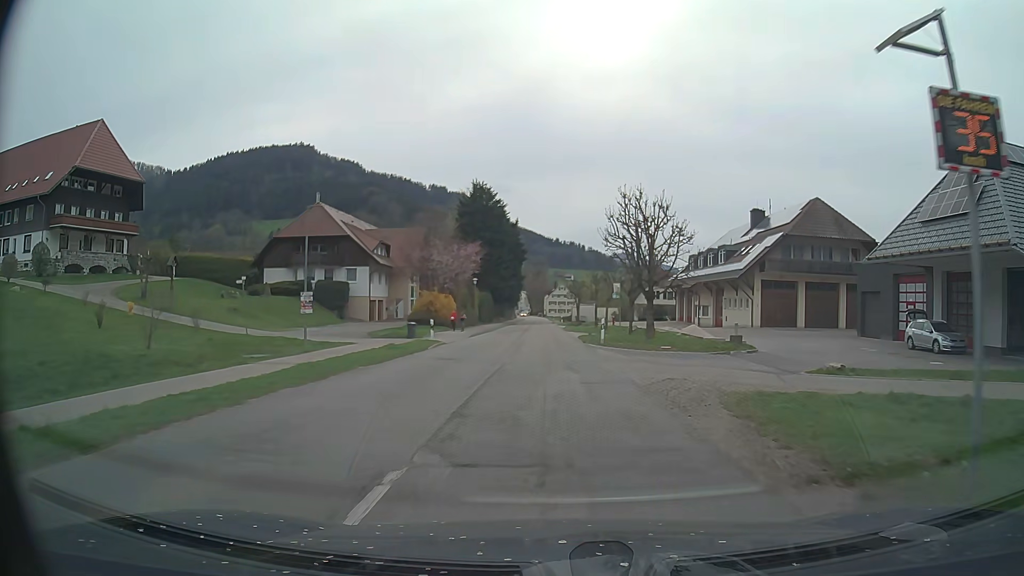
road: secondary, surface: asphalt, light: Day
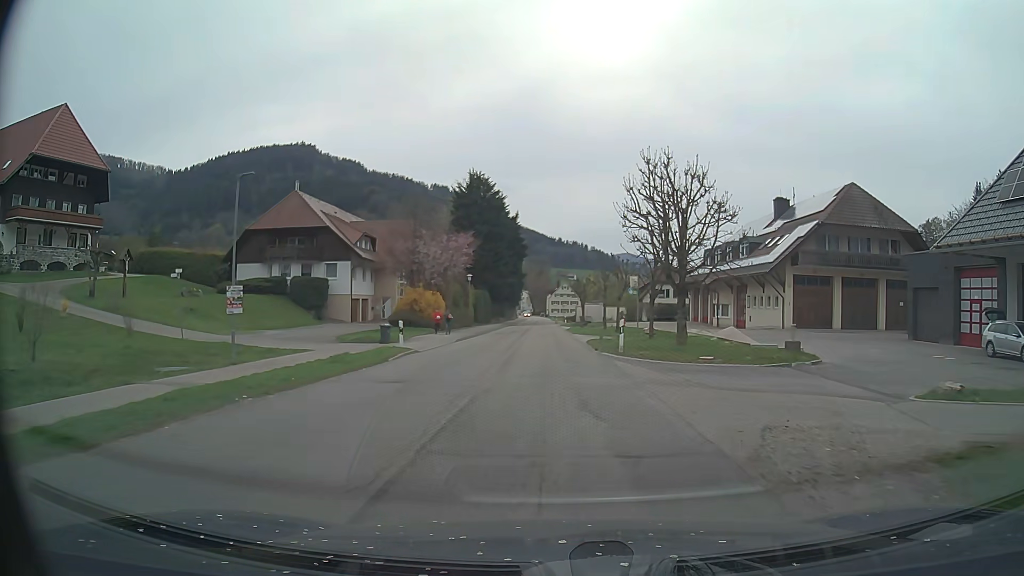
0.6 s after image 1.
(-0.1, +6.8) m; 0°
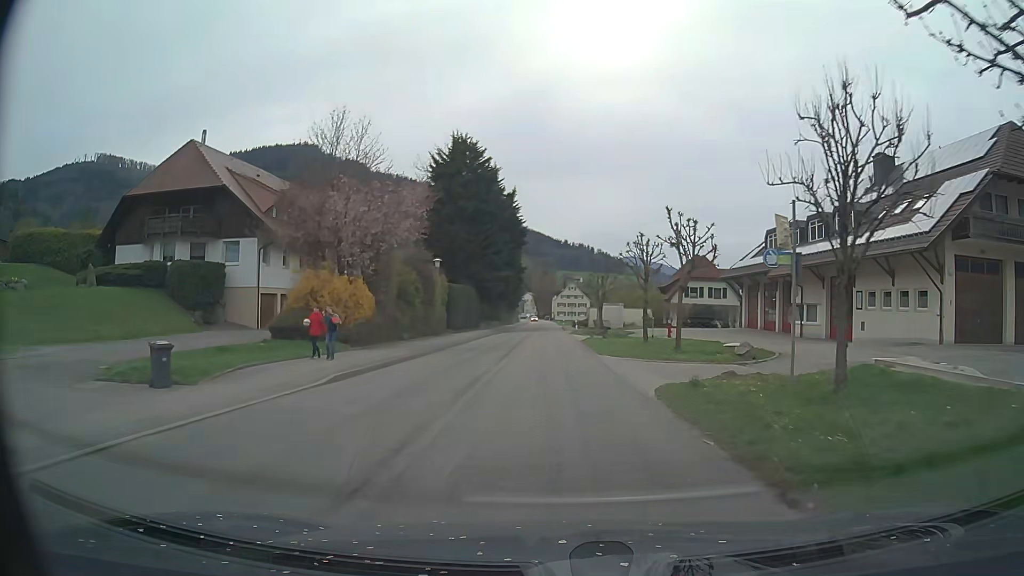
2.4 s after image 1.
(-0.1, +20.1) m; -1°
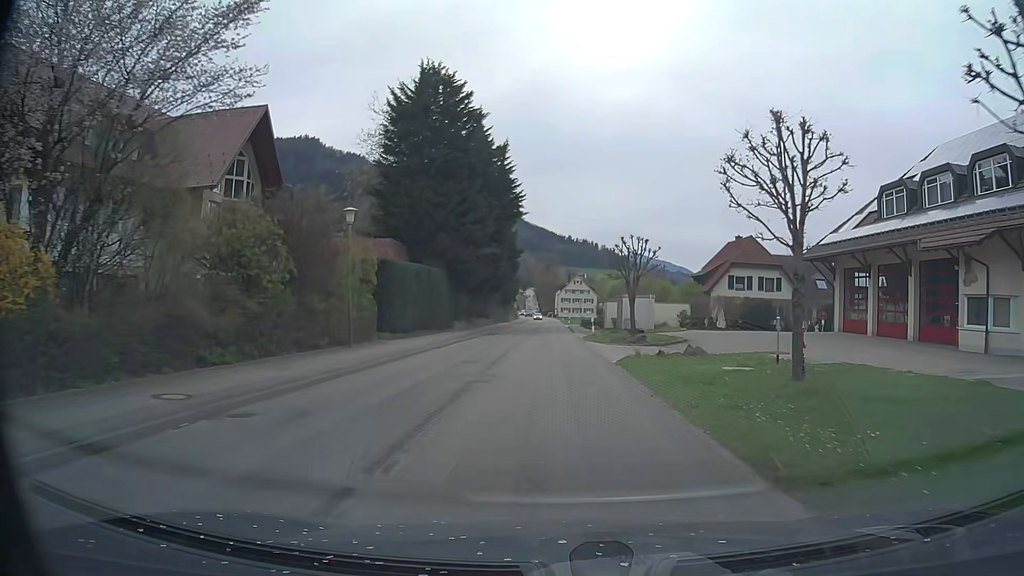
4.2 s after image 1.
(-0.1, +19.5) m; 0°
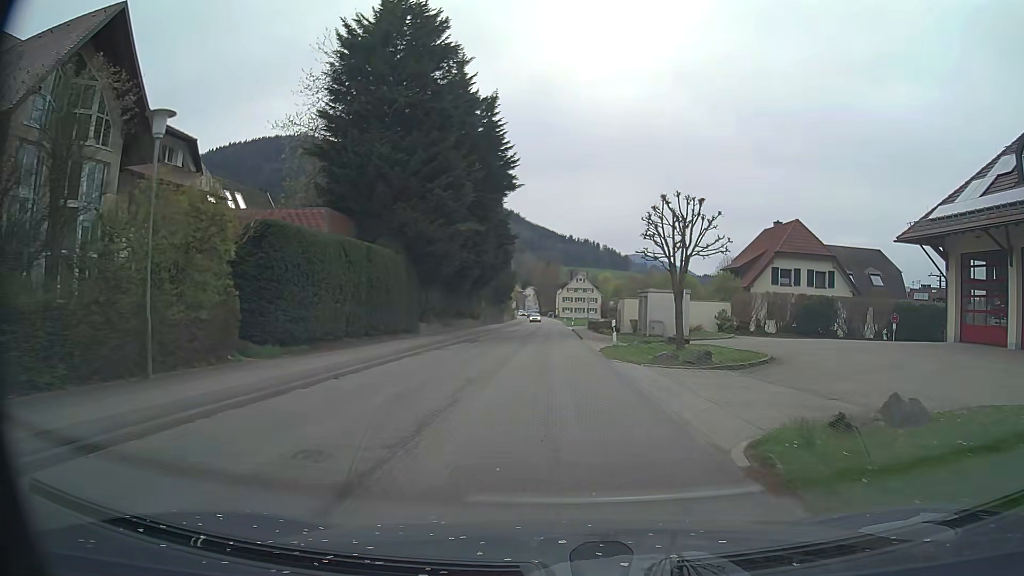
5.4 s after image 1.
(0.0, +12.7) m; 0°
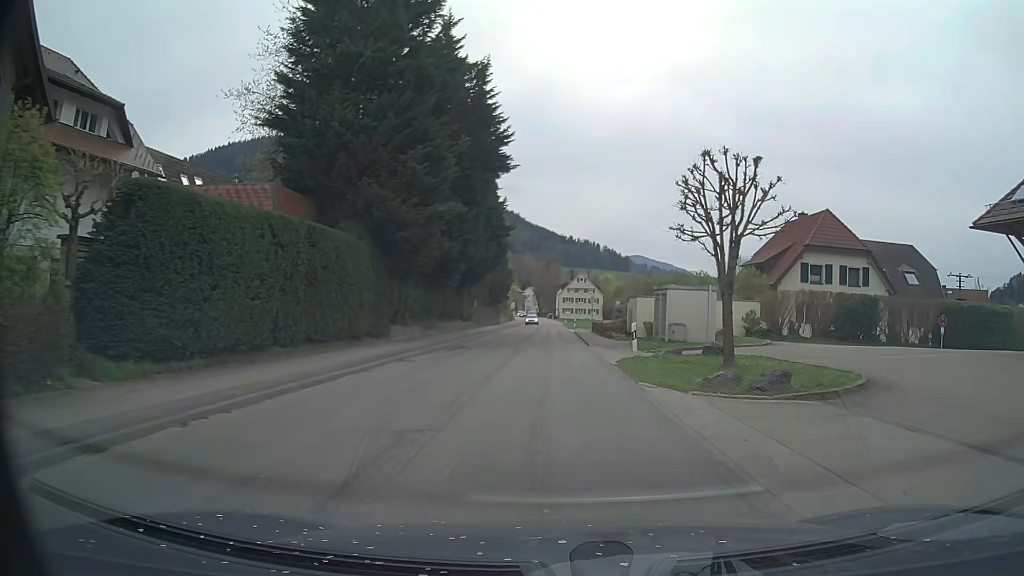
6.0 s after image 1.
(0.0, +6.3) m; 0°
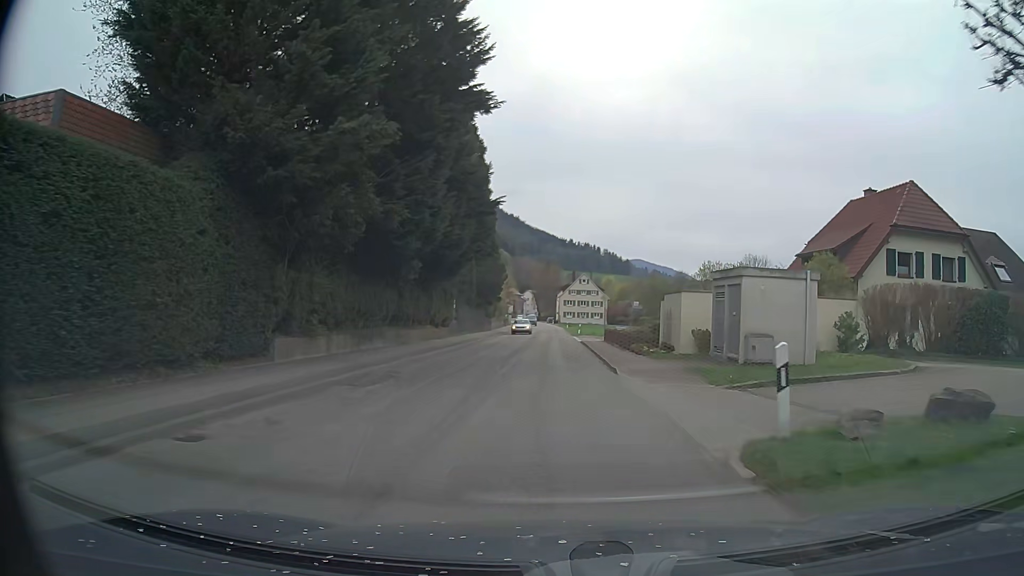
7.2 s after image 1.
(0.0, +12.6) m; 0°
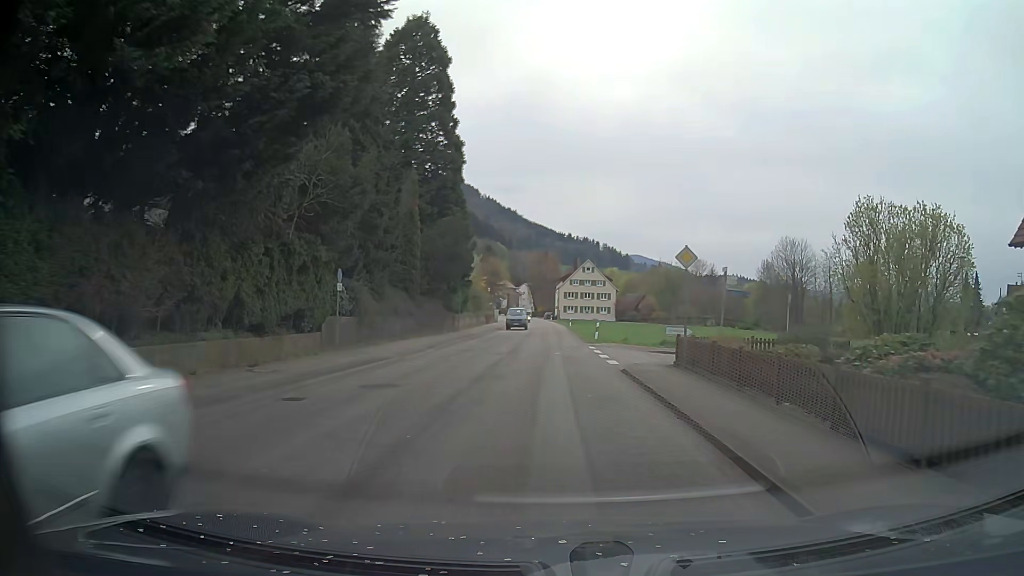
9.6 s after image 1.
(+0.1, +24.9) m; 0°
(0, +10) (0, +20) (0, +30) (0, +40) (0, +50) (0, +60) (0, +70) (0, +80) (-1, +90) (-1, +100) m
